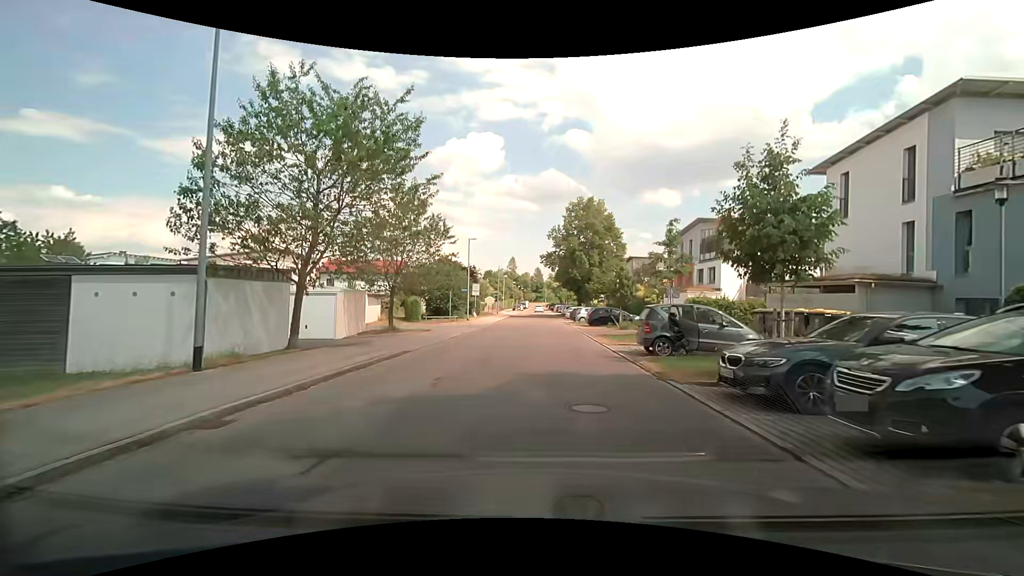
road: residential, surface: asphalt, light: Day
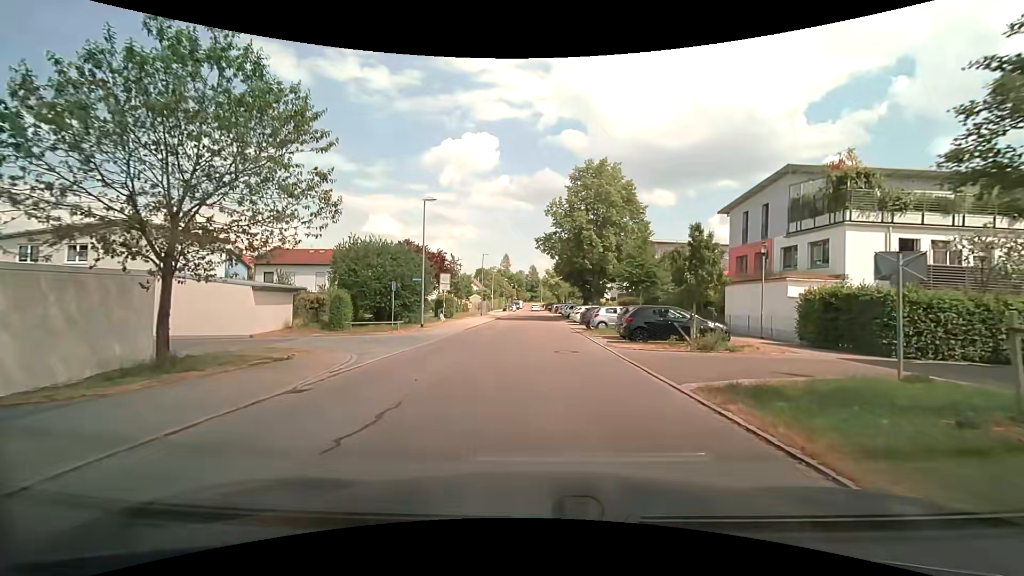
(+0.3, +16.7) m; +1°
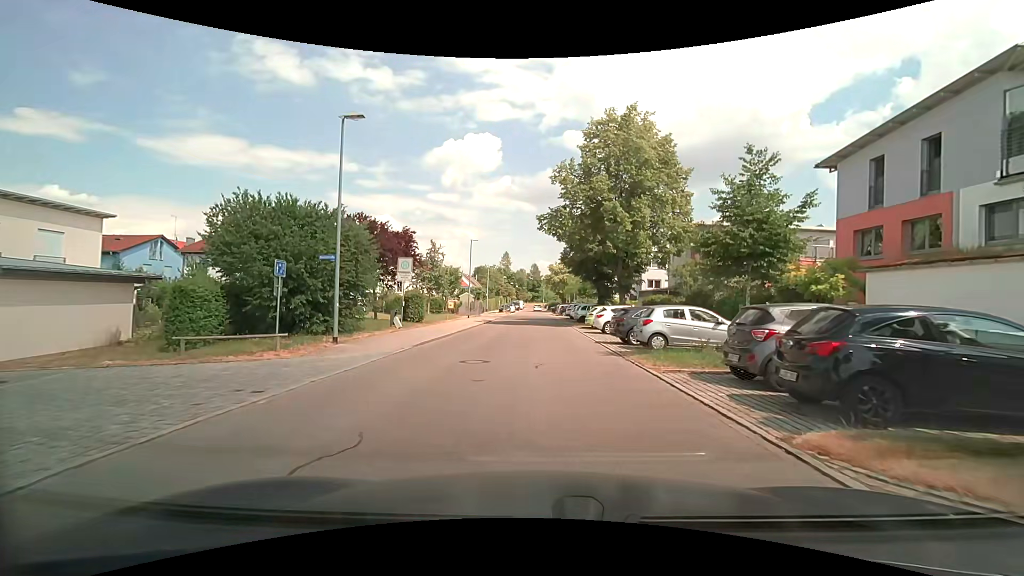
(0.0, +12.9) m; 0°
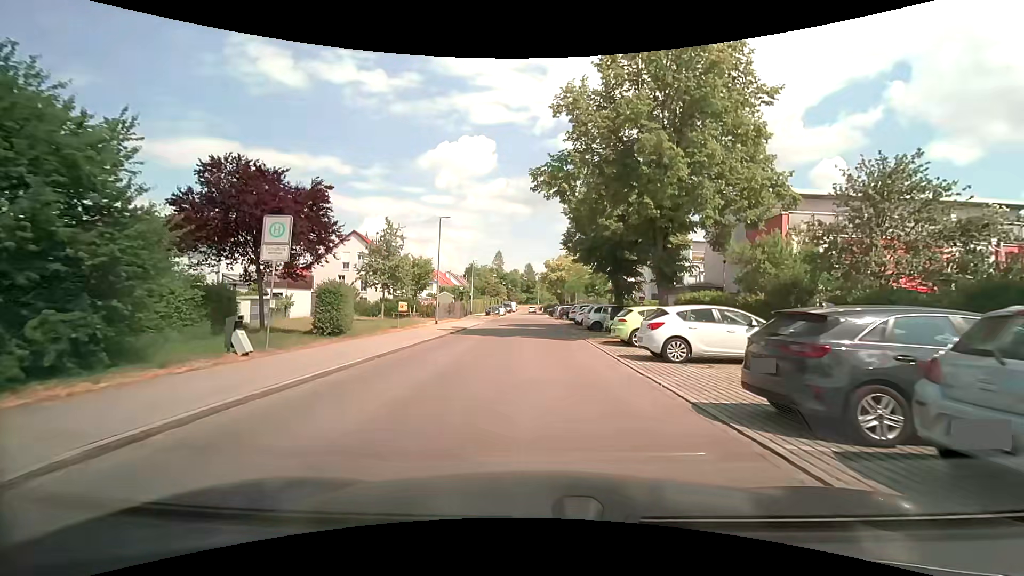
(+0.1, +13.2) m; 0°
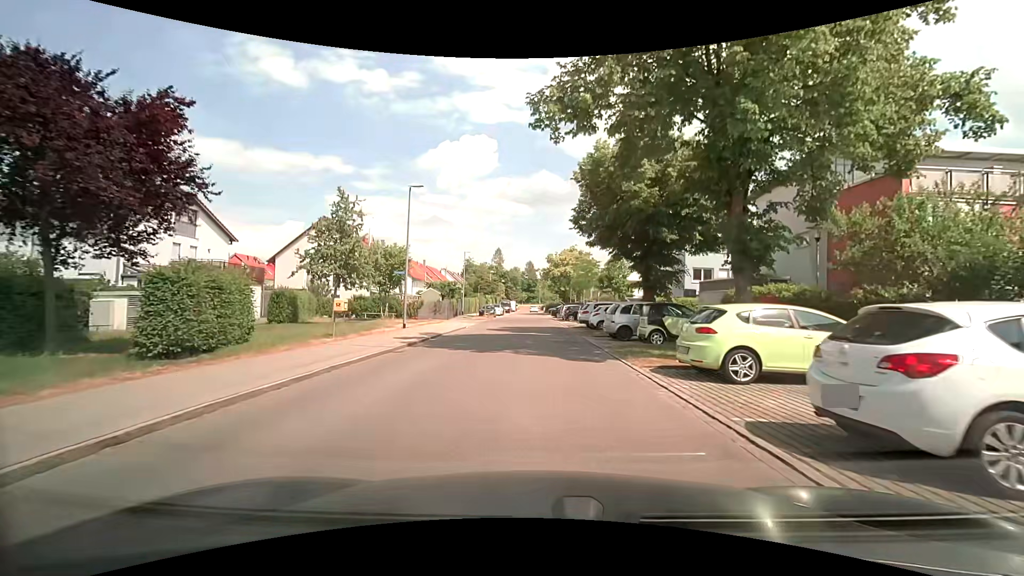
(+0.1, +8.9) m; 0°
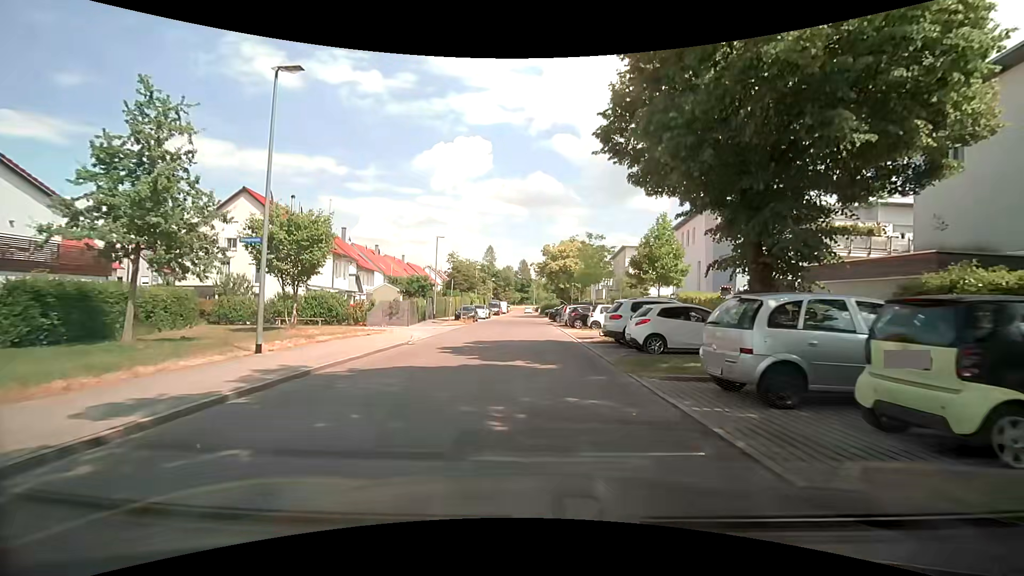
(+0.1, +13.4) m; 0°
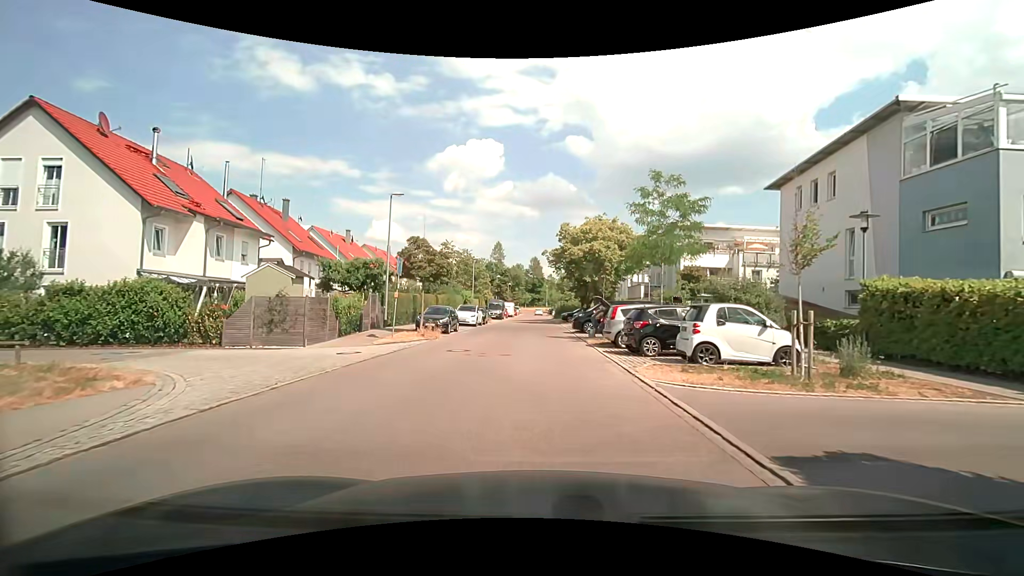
(0.0, +17.9) m; 0°
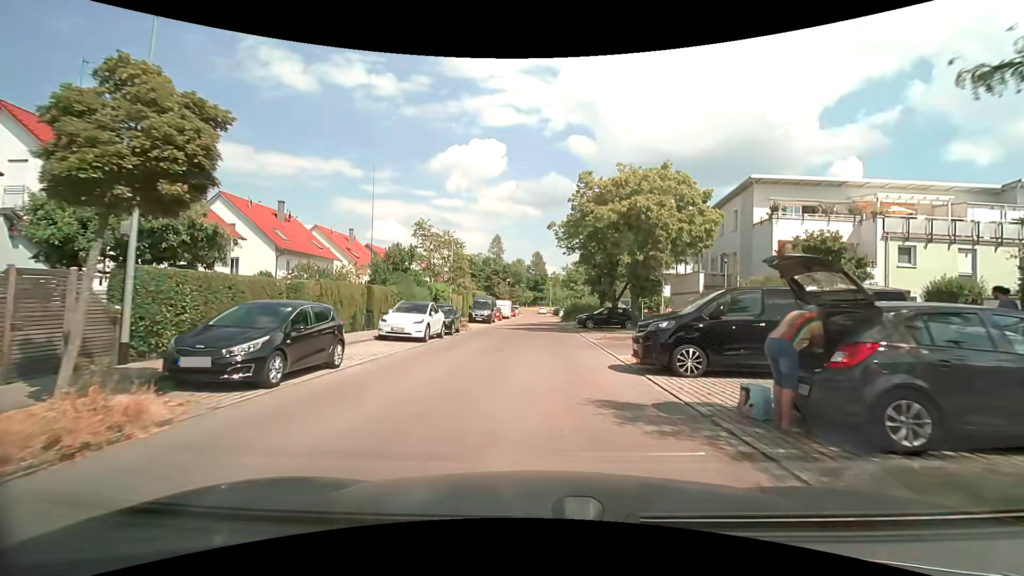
(-0.2, +17.9) m; -1°
(0, +10) (0, +20) (+1, +30) (+1, +40) (+1, +50) (+1, +60) (+1, +70) (+1, +80) (+1, +90) (+2, +100) m
